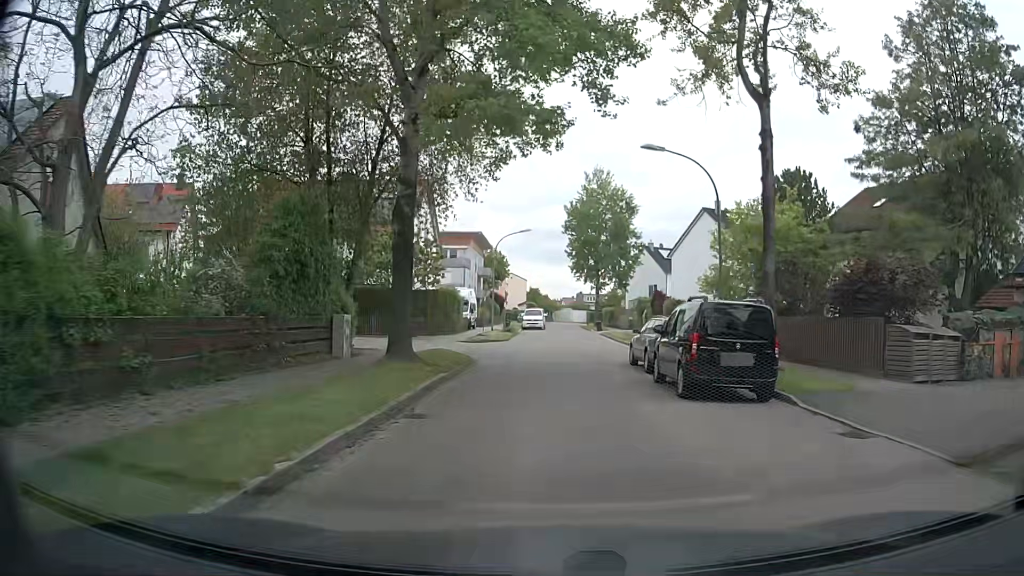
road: residential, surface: asphalt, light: Day
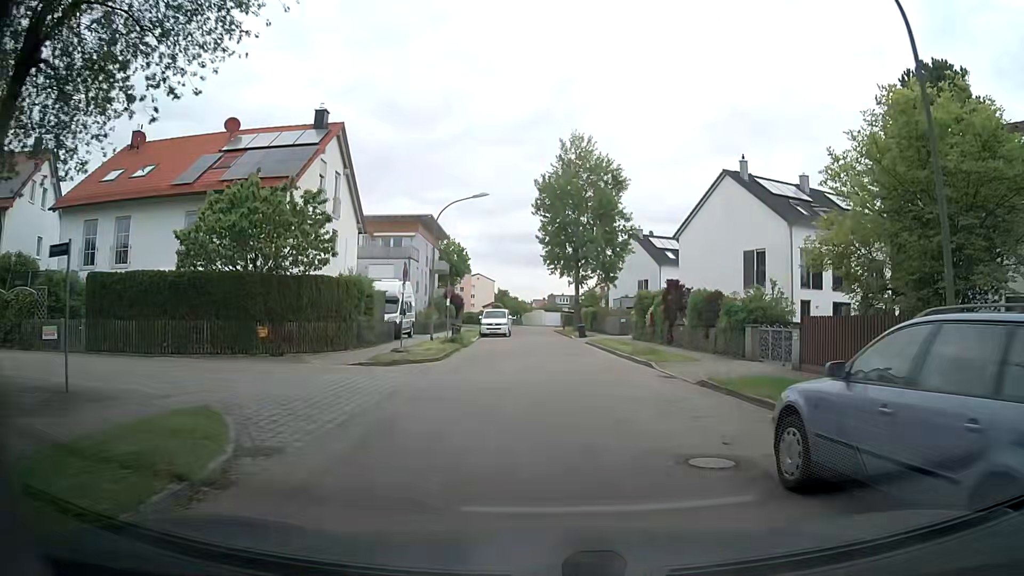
(+0.3, +15.1) m; +2°
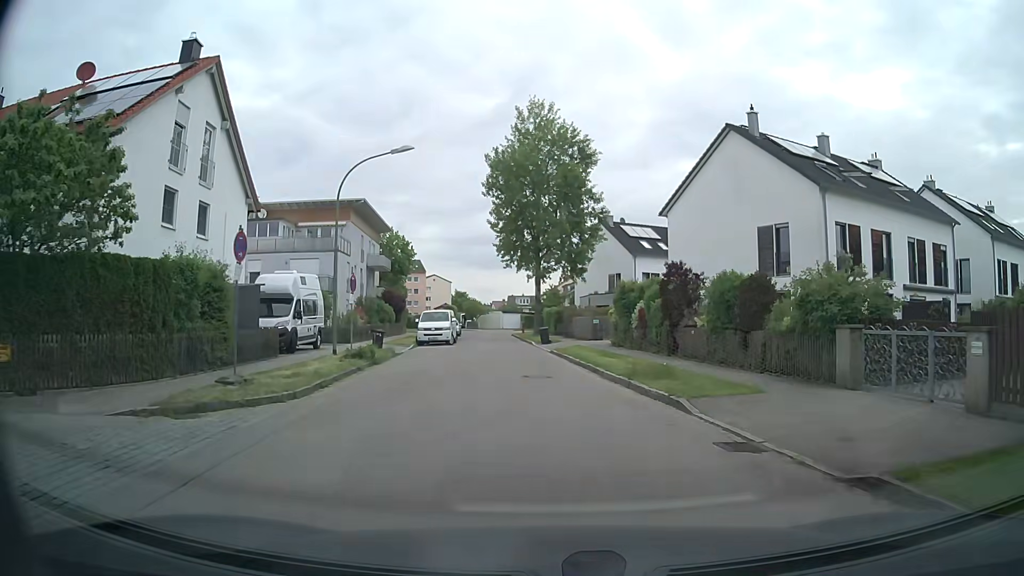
(+0.4, +9.8) m; +3°
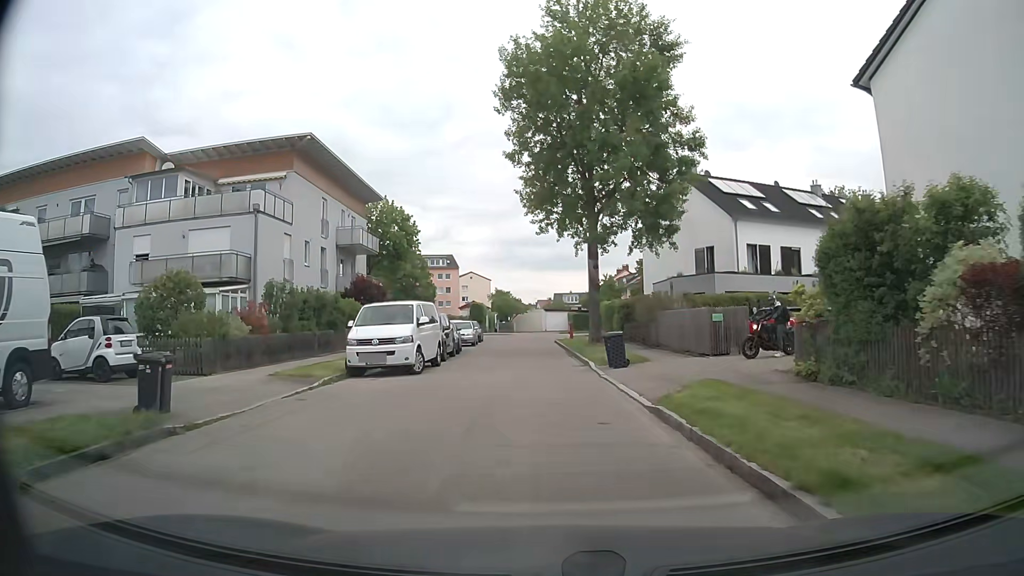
(-0.4, +19.9) m; -4°
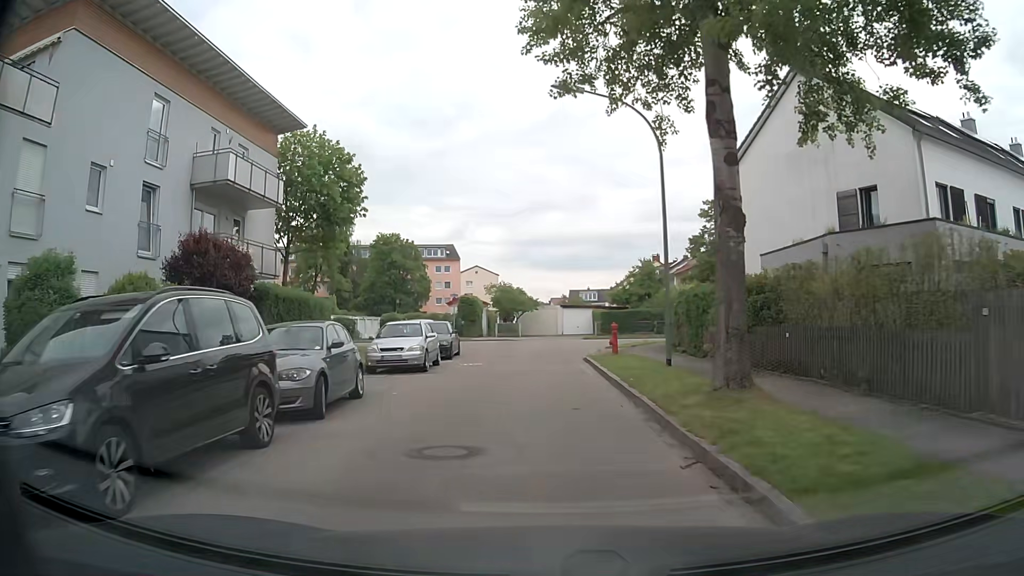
(-0.1, +19.3) m; 0°
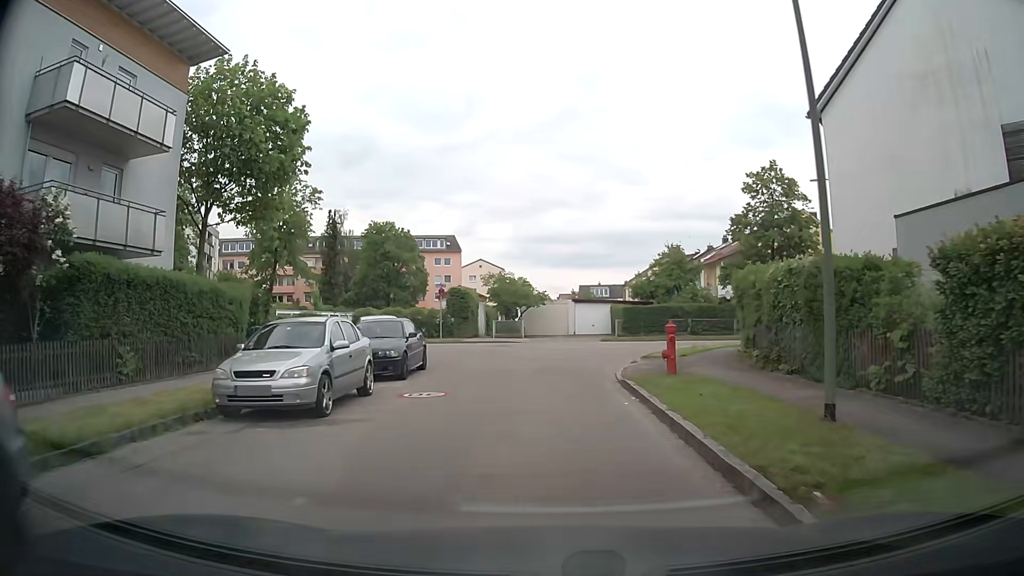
(-0.1, +9.3) m; -1°
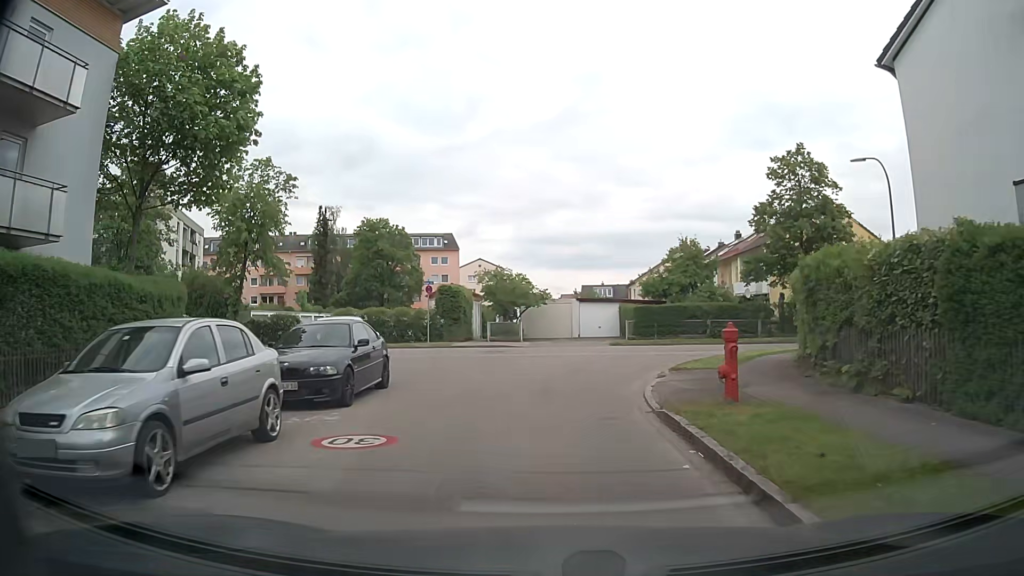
(0.0, +4.6) m; +1°
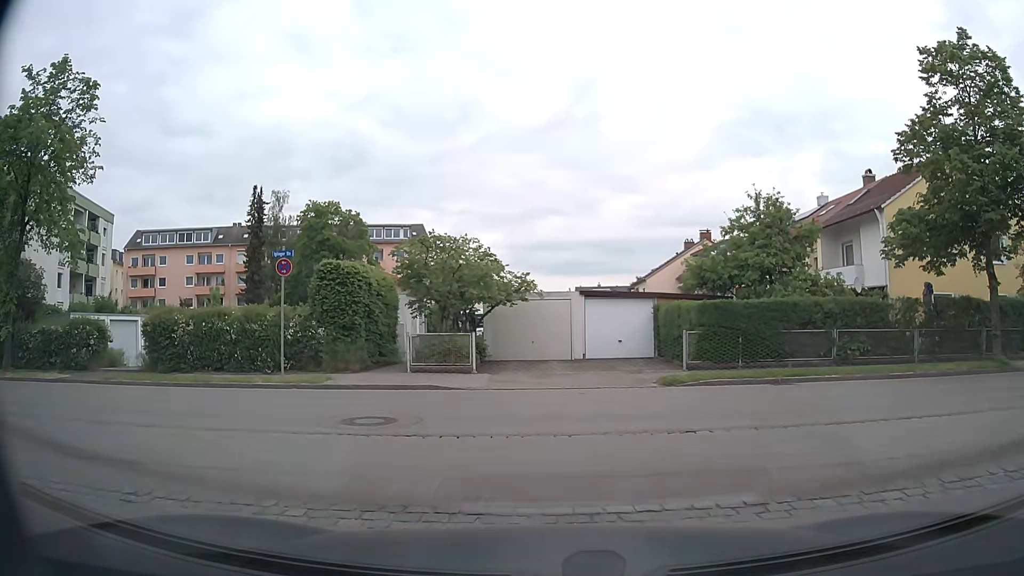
(-0.1, +17.3) m; -1°
